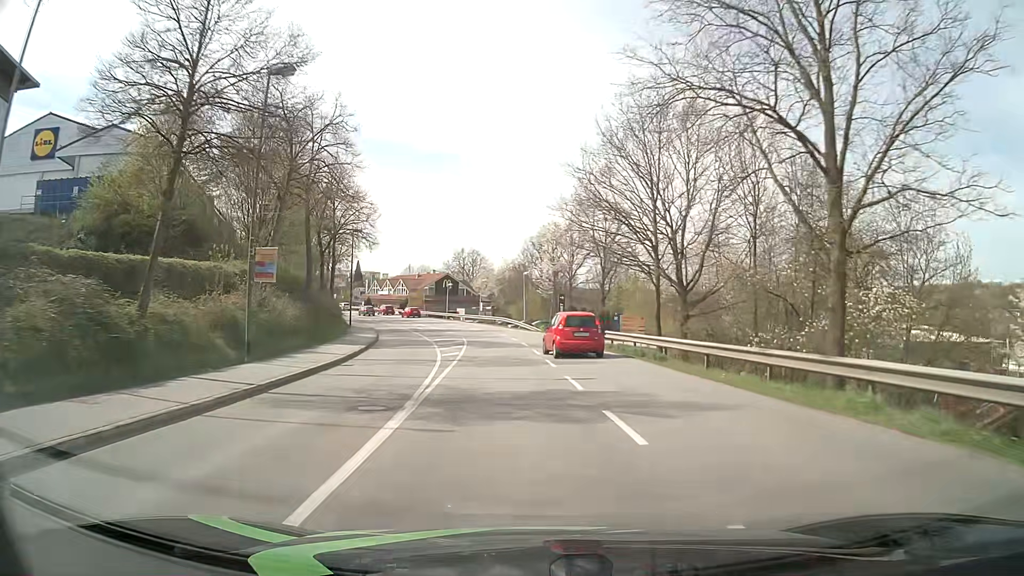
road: tertiary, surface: asphalt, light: Day
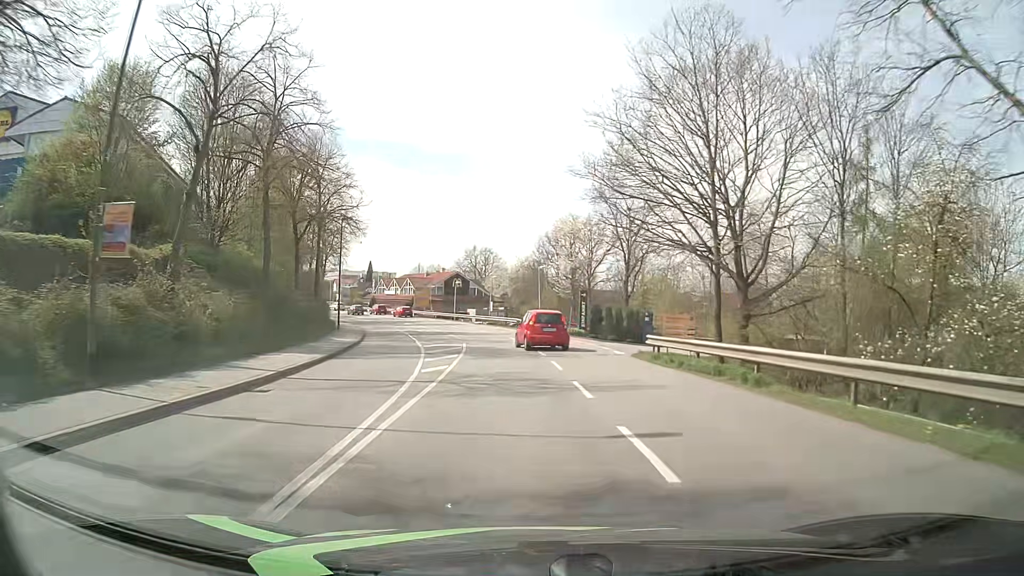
(-0.1, +7.6) m; -1°
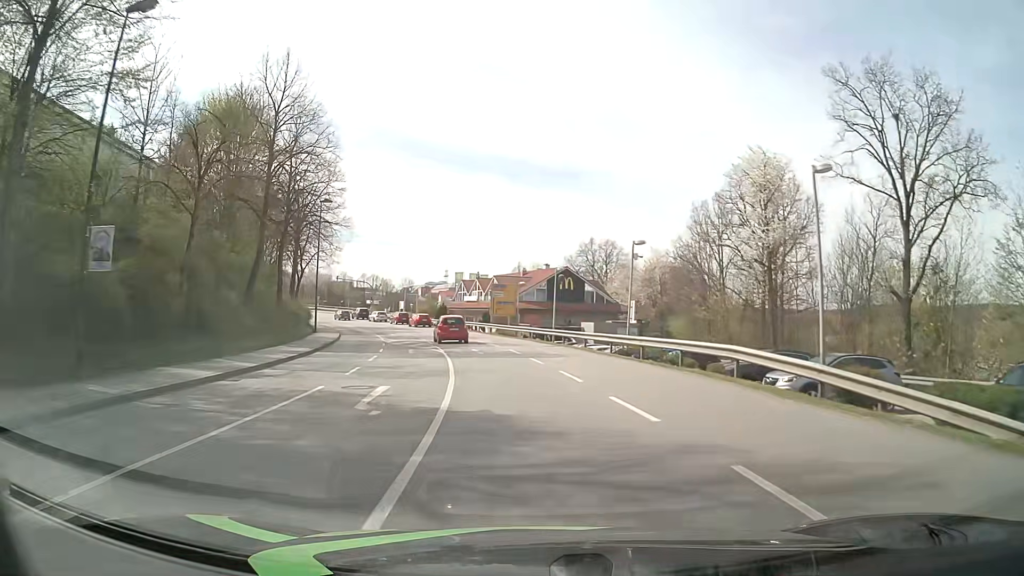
(-3.1, +37.7) m; -10°
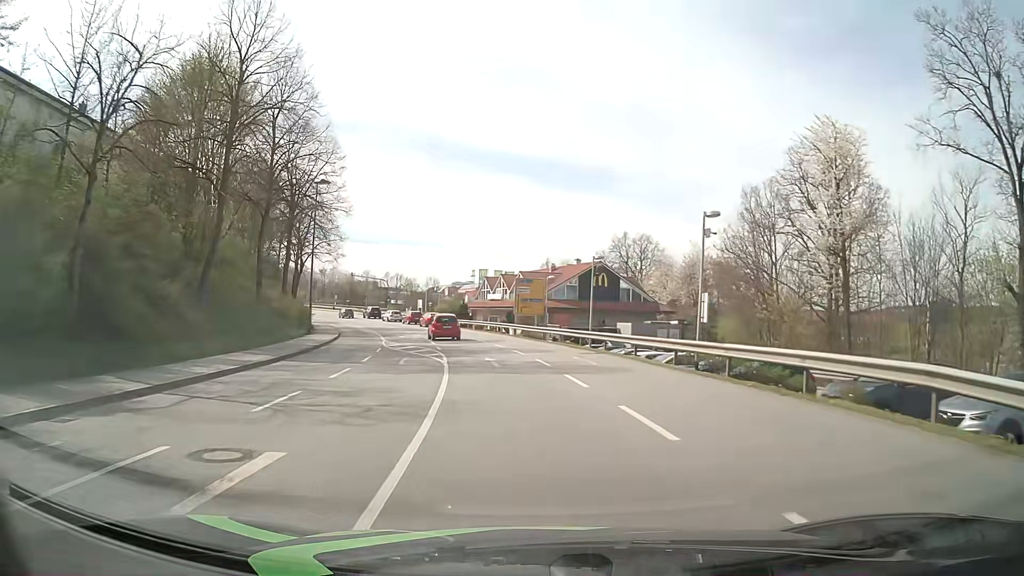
(-0.2, +7.6) m; -2°
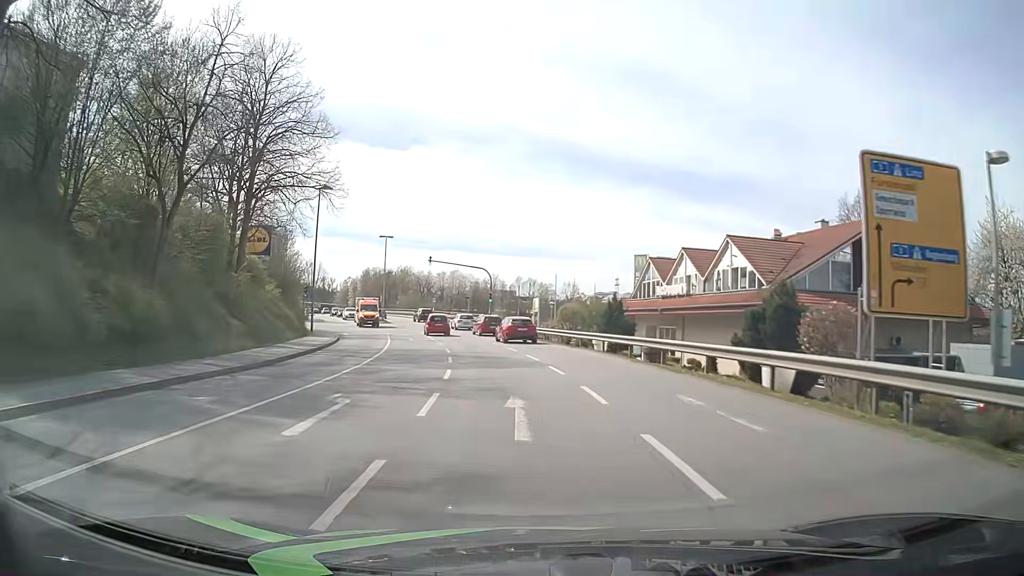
(-4.3, +37.6) m; -12°
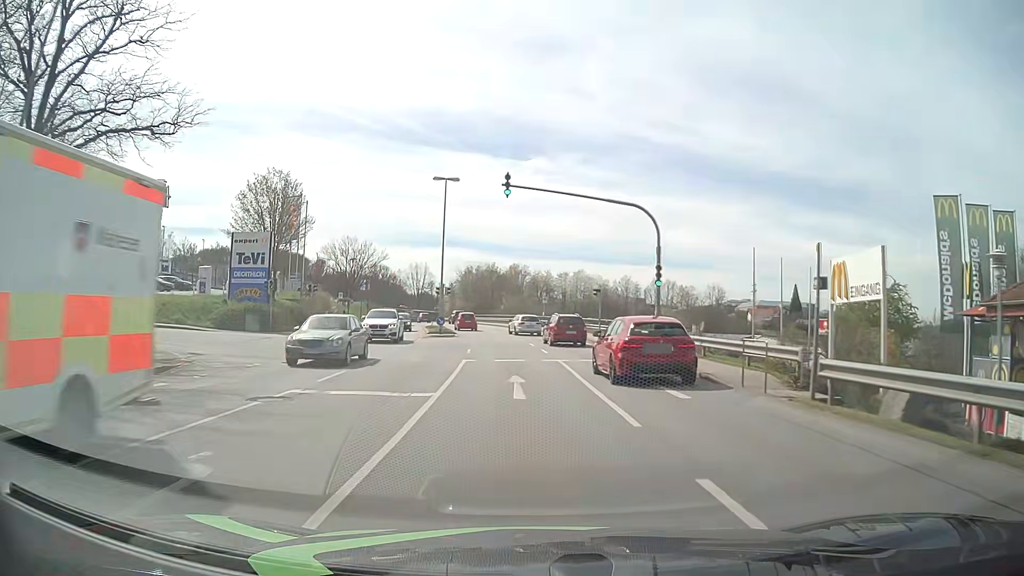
(-3.7, +37.6) m; -11°
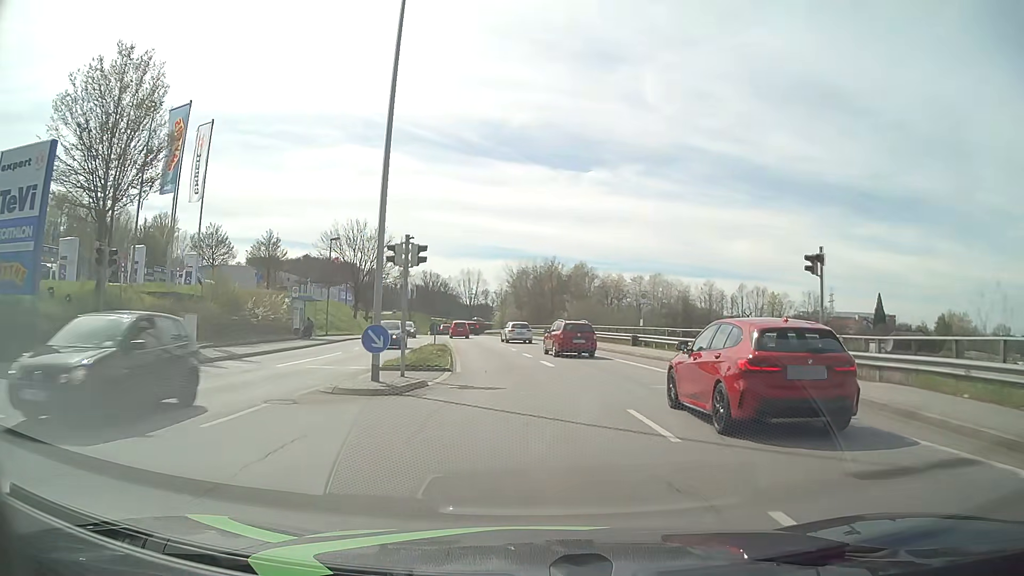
(-1.5, +30.1) m; -5°
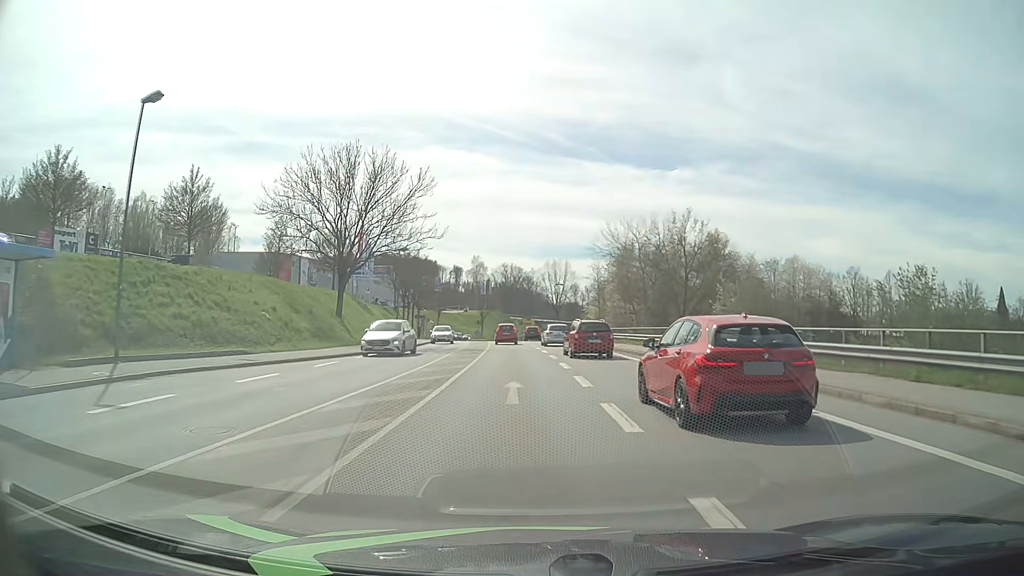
(-2.6, +37.4) m; -8°
(0, +10) (0, +20) (-1, +30) (-1, +40) (-2, +50) (-2, +60) (-3, +70) (-4, +80) (-4, +90) (-5, +100) m
